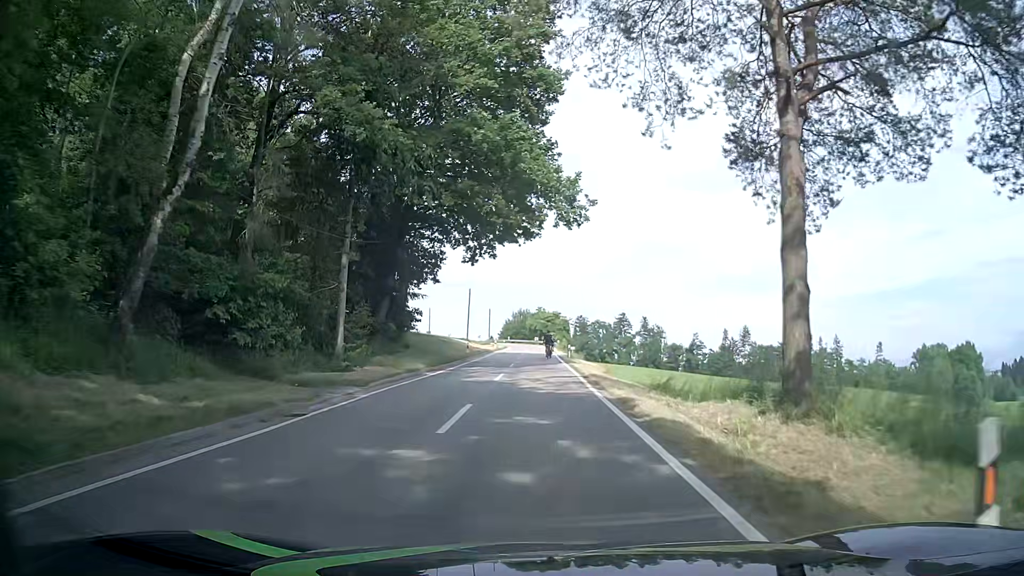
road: tertiary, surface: asphalt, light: Day
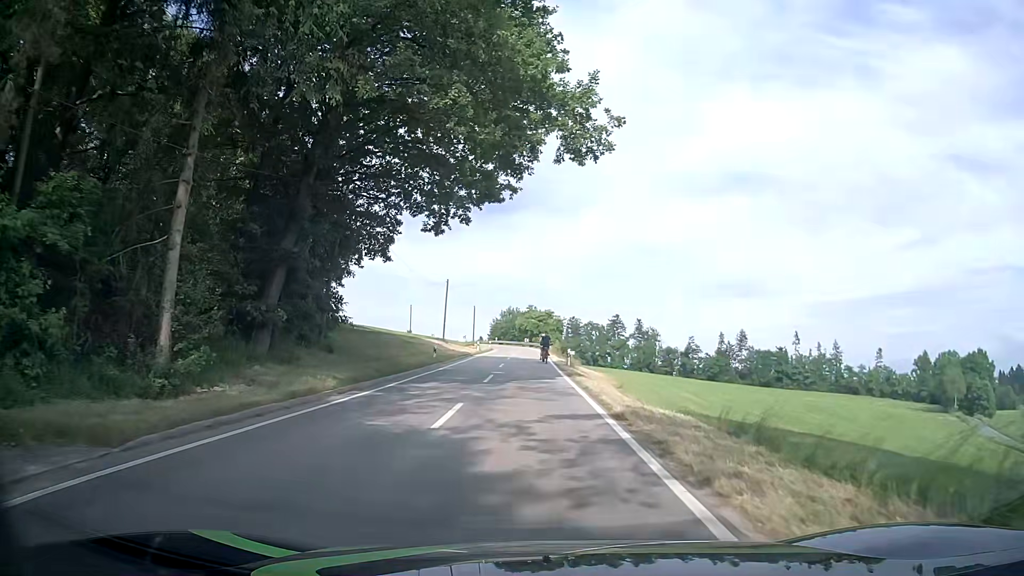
(+0.1, +11.4) m; +2°
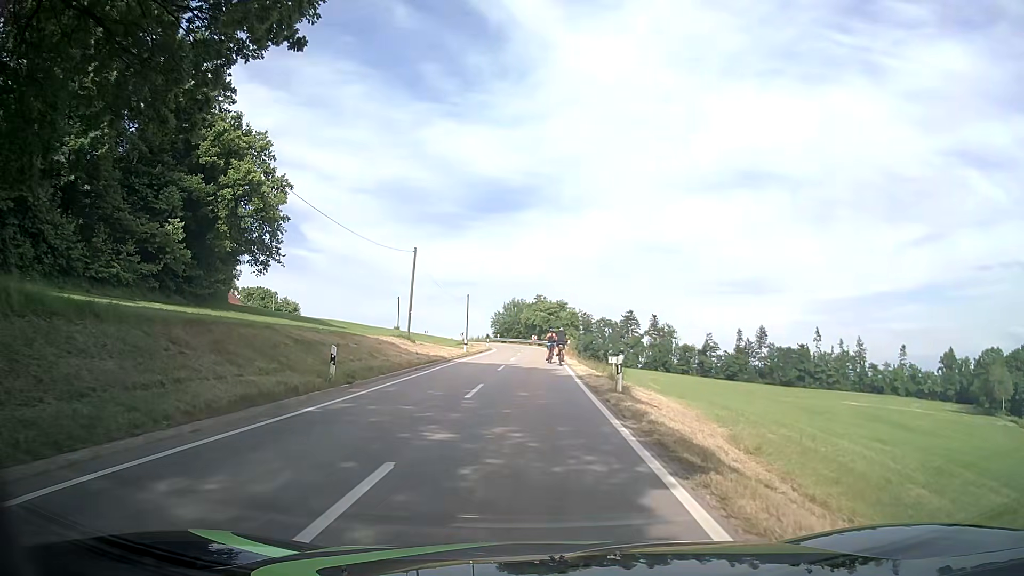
(0.0, +19.0) m; 0°
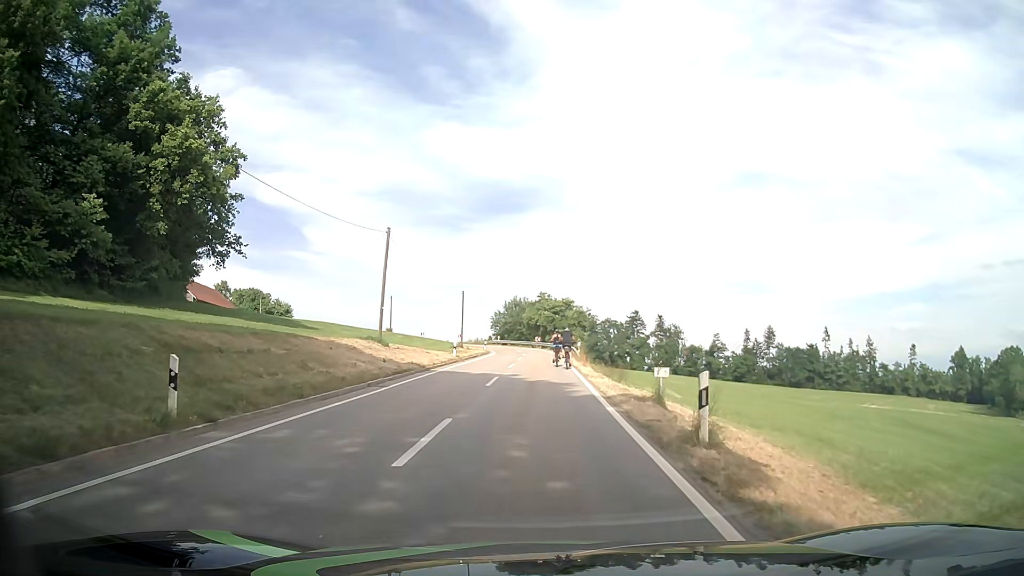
(-0.1, +8.0) m; -1°
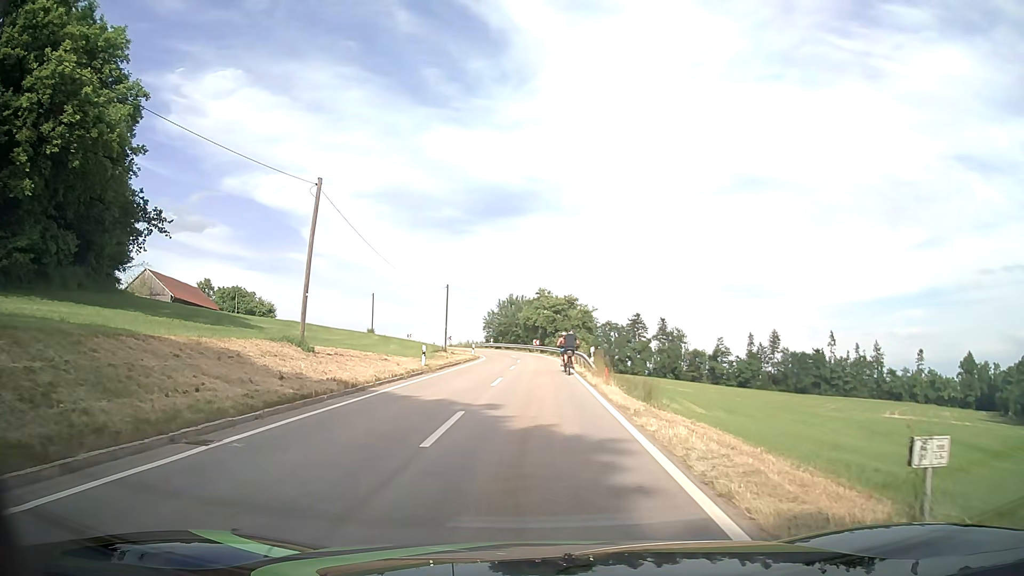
(0.0, +10.4) m; 0°
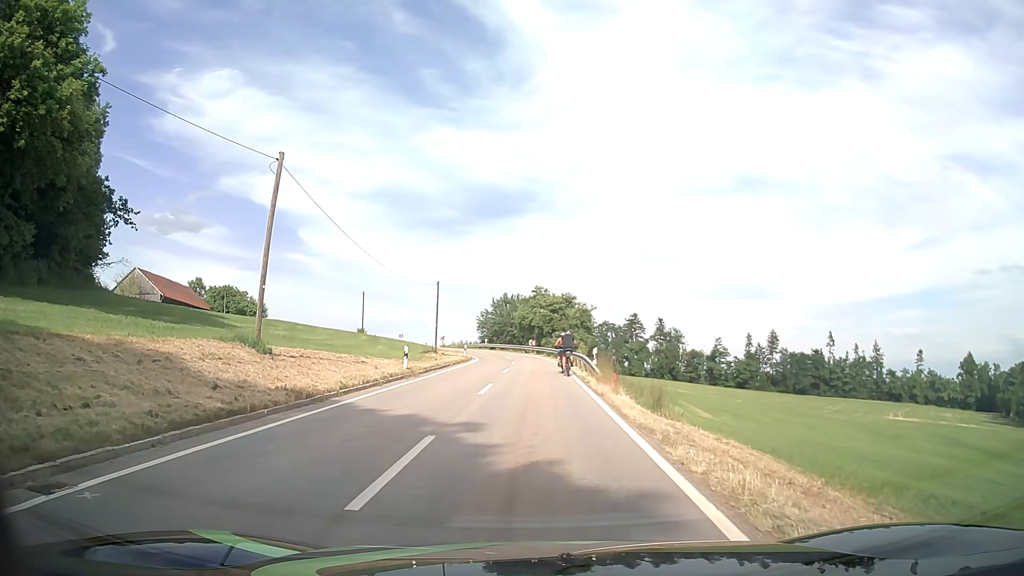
(0.0, +3.2) m; 0°
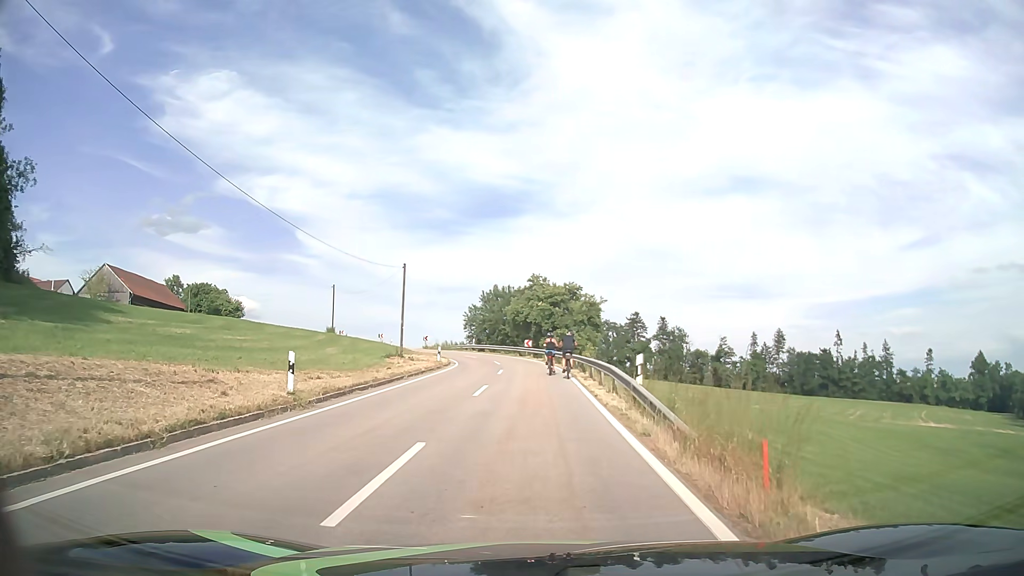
(+0.2, +12.2) m; 0°
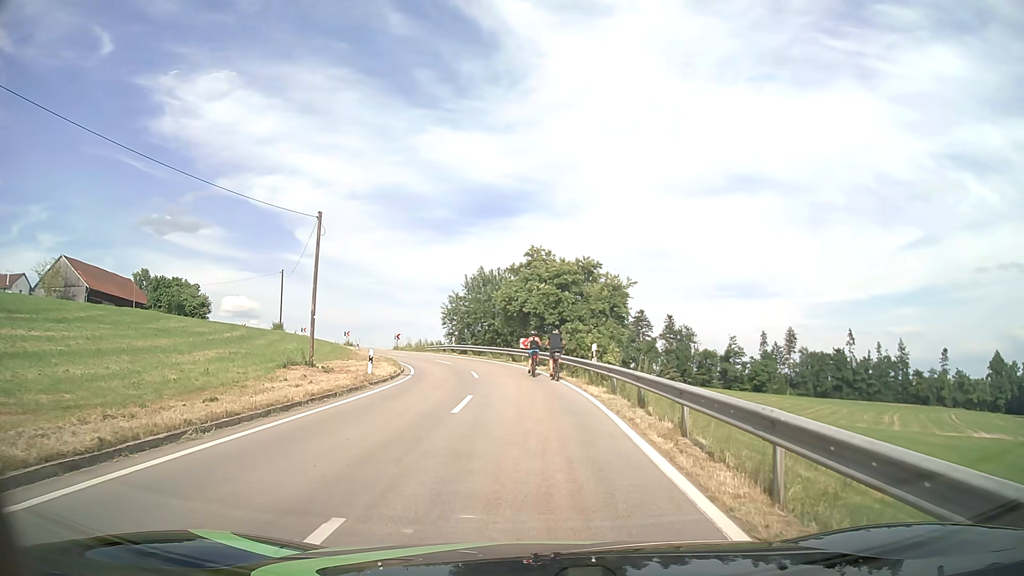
(0.0, +16.2) m; 0°
(0, +10) (0, +20) (-1, +30) (-4, +40) (-8, +49) (-13, +57) (-19, +65) (-26, +72) (-34, +78) (-44, +82) m
